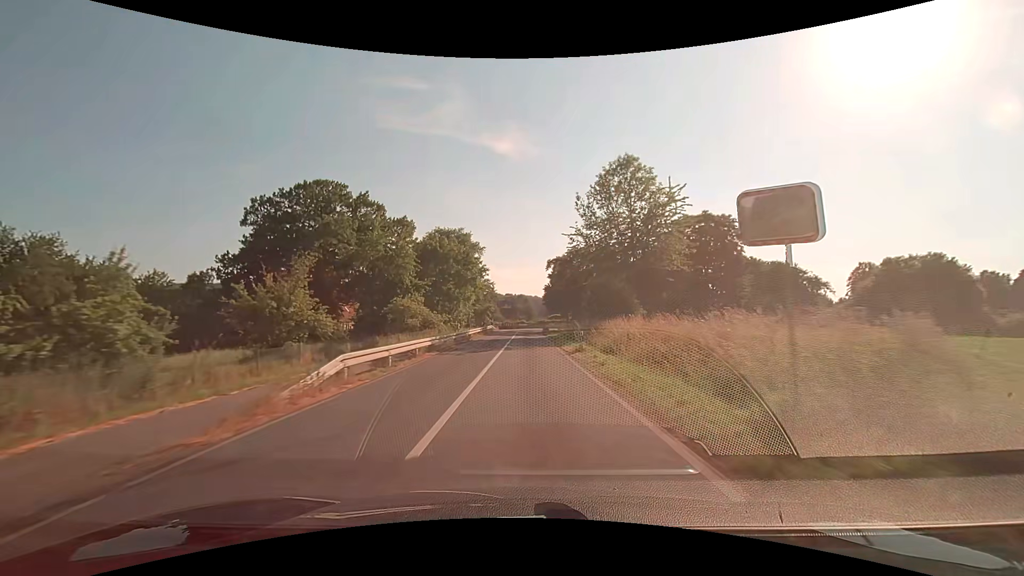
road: secondary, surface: asphalt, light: Day
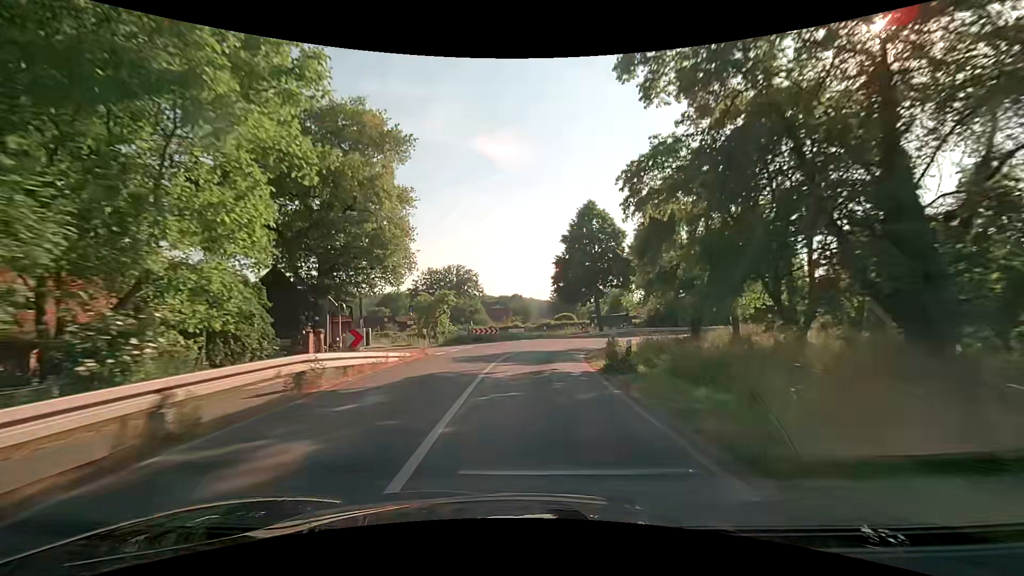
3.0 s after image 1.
(+0.1, +53.8) m; 0°
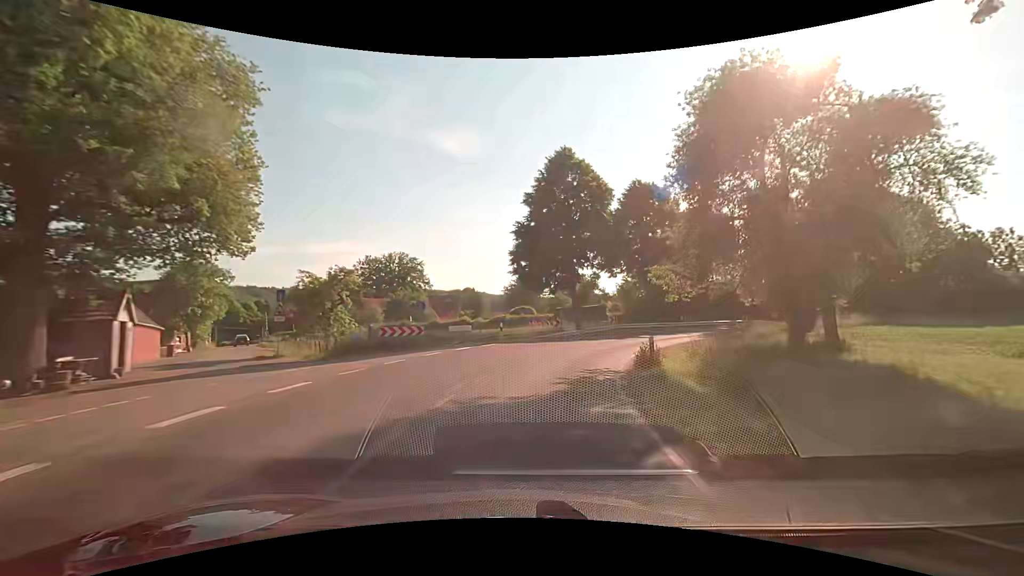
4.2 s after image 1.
(+0.4, +18.1) m; +5°
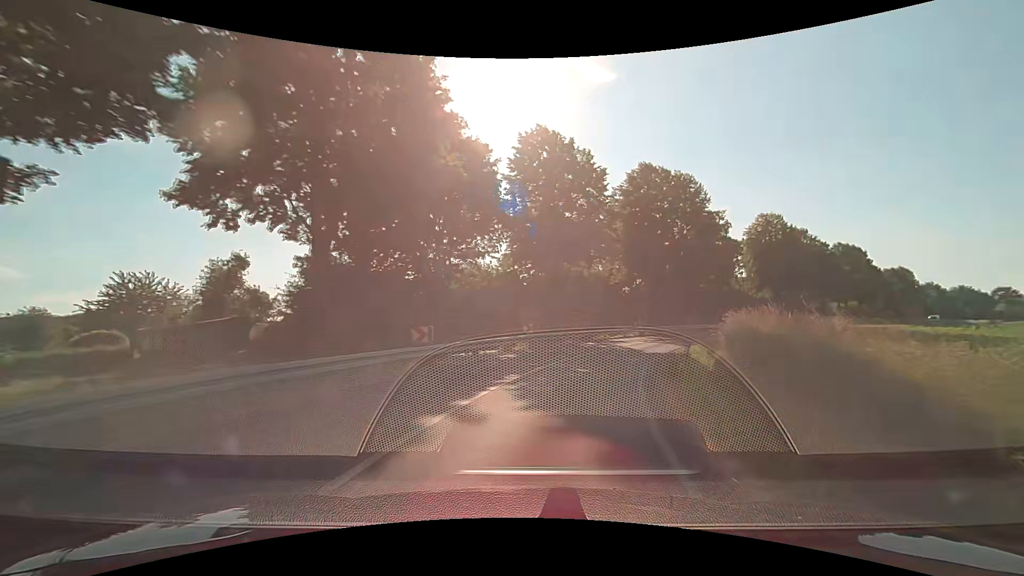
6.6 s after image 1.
(+8.5, +33.9) m; +32°
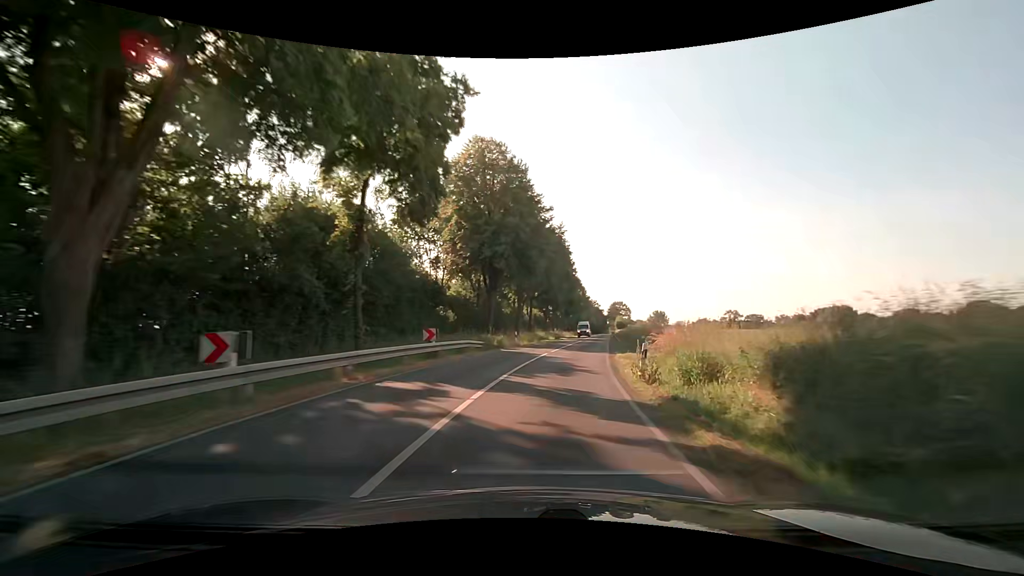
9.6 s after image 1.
(+16.8, +45.9) m; +37°
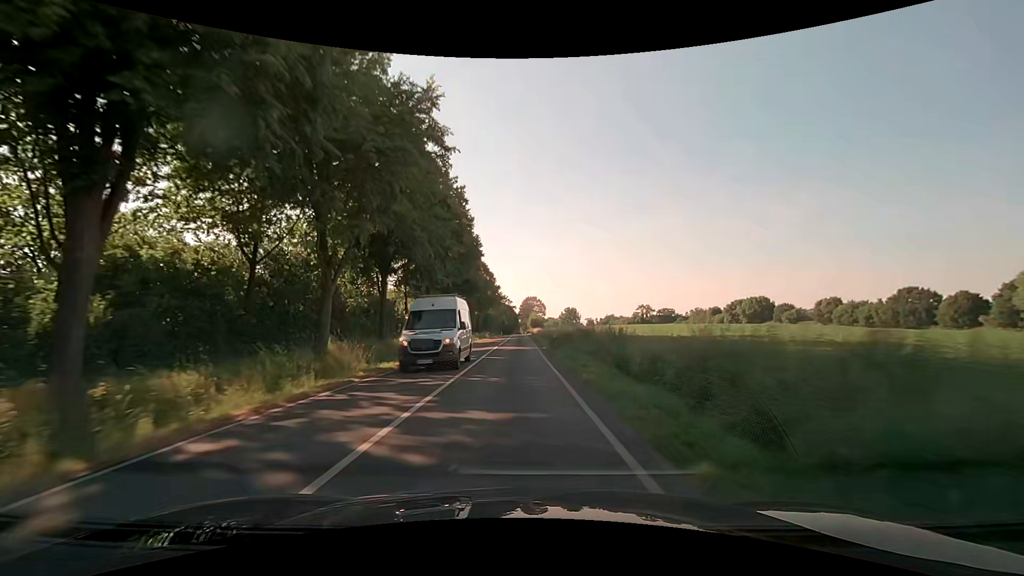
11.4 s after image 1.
(+4.5, +33.7) m; +11°
